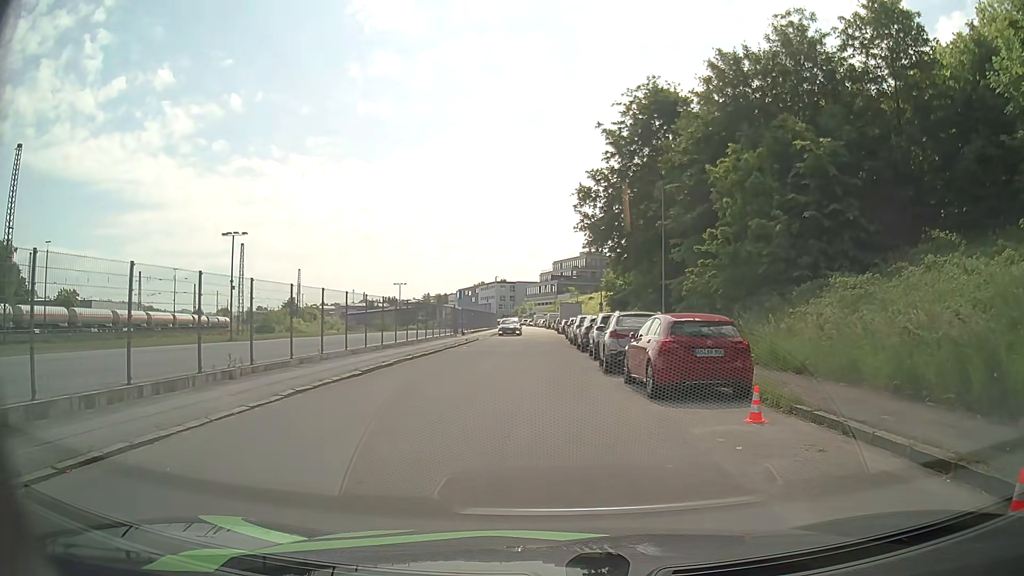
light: Day
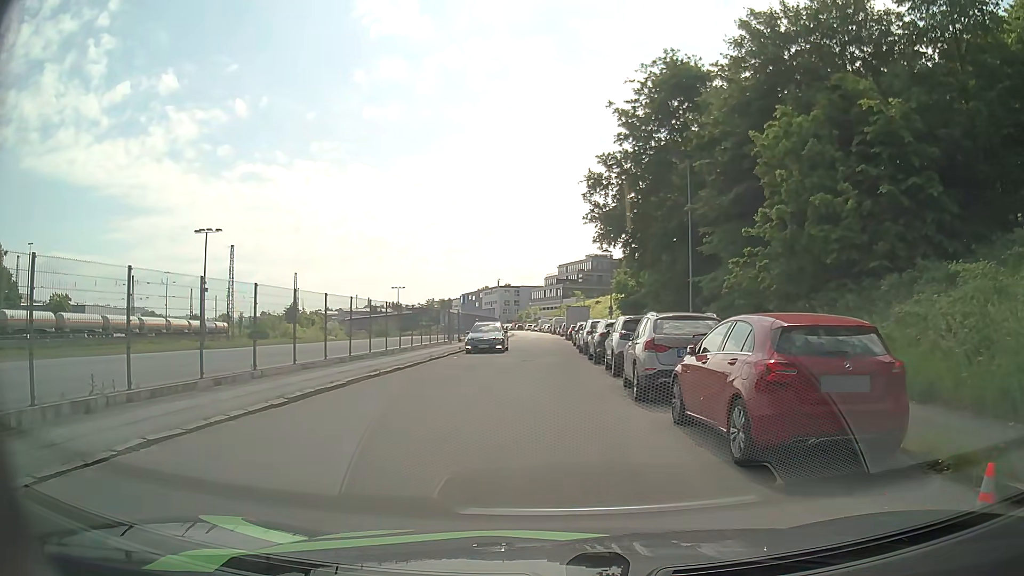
(0.0, +5.2) m; -1°
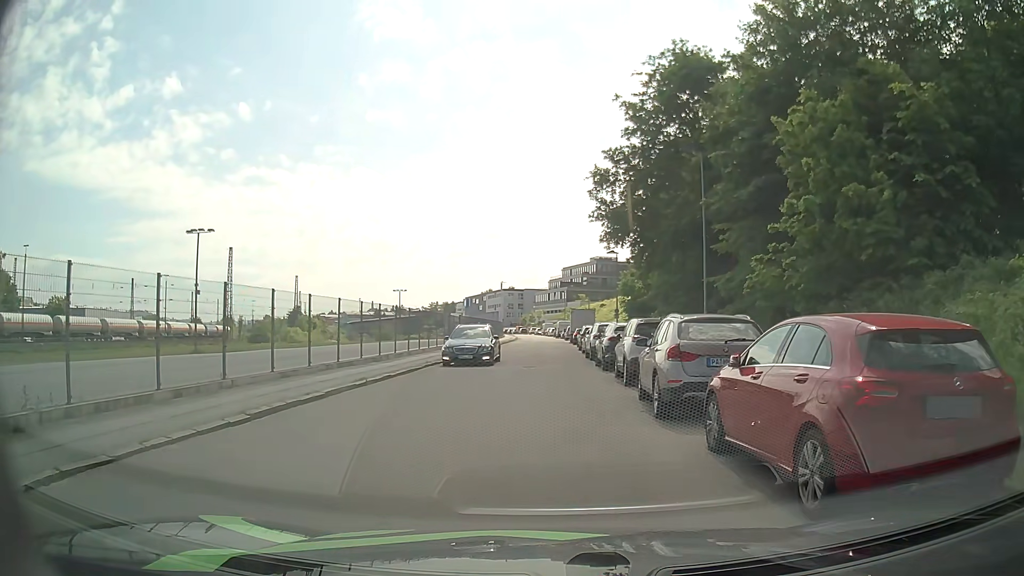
(0.0, +1.8) m; 0°
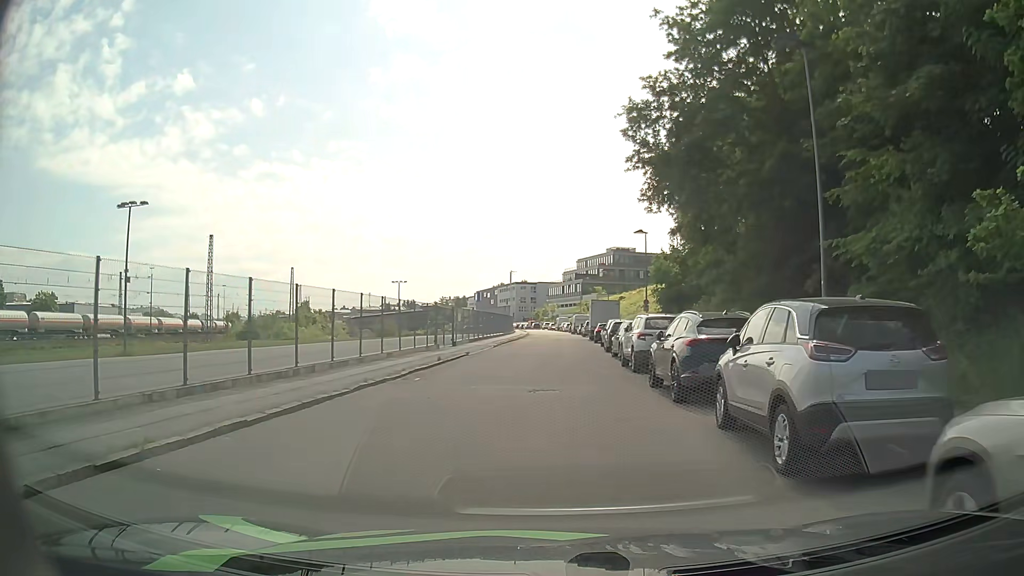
(-0.1, +10.2) m; -2°
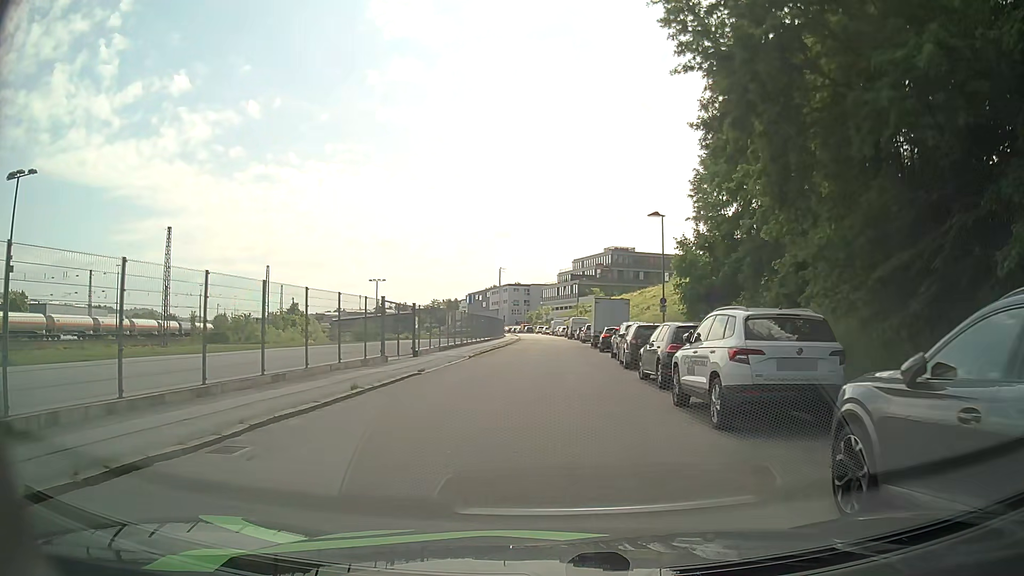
(+0.1, +9.7) m; +2°
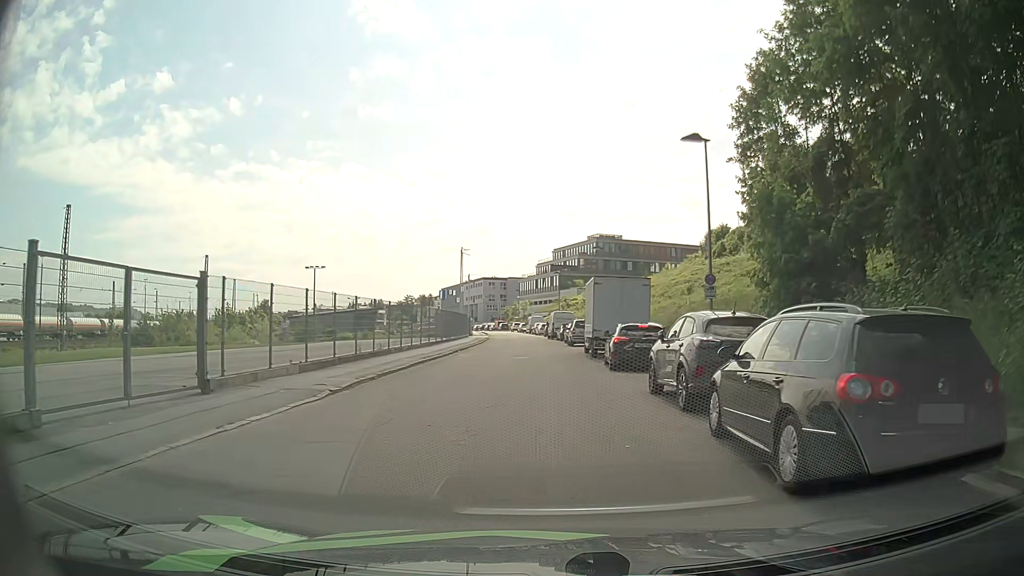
(+0.1, +16.6) m; 0°
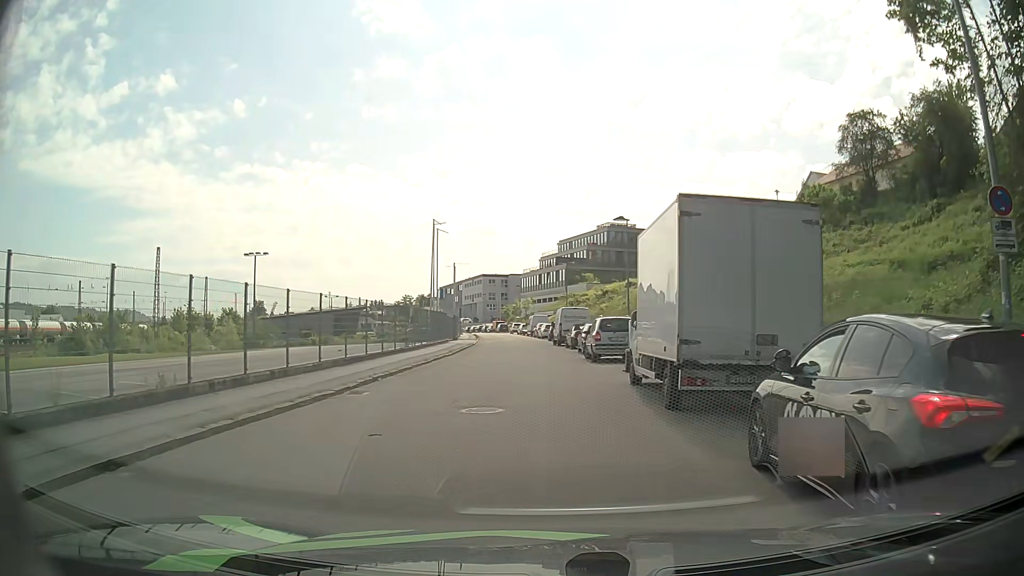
(+0.2, +16.4) m; 0°
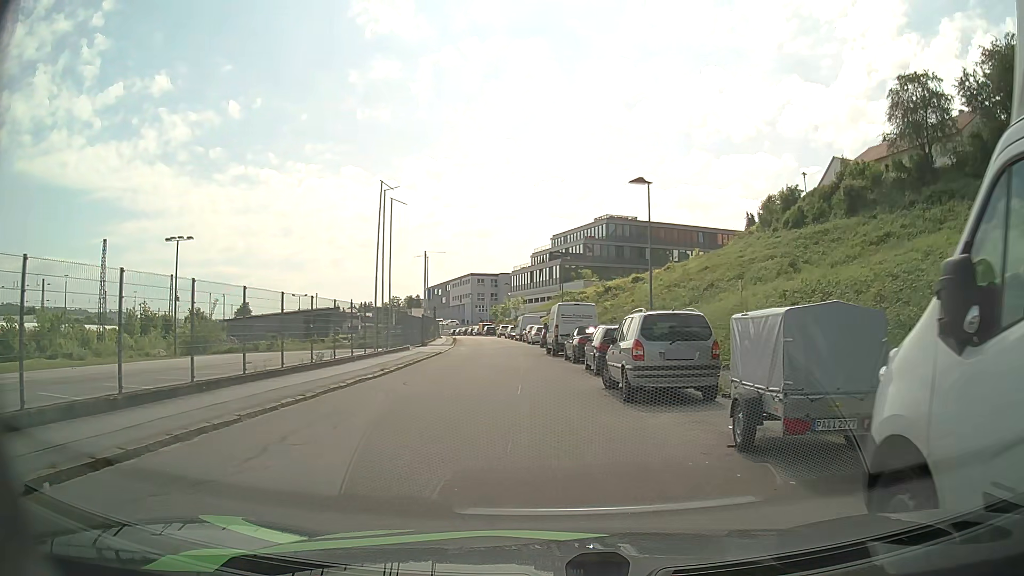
(0.0, +12.1) m; +1°
(0, +10) (-1, +20) (-2, +30) (-2, +40) (-3, +50) (-4, +60) (-6, +70) (-7, +80) (-9, +89) (-11, +99) m
